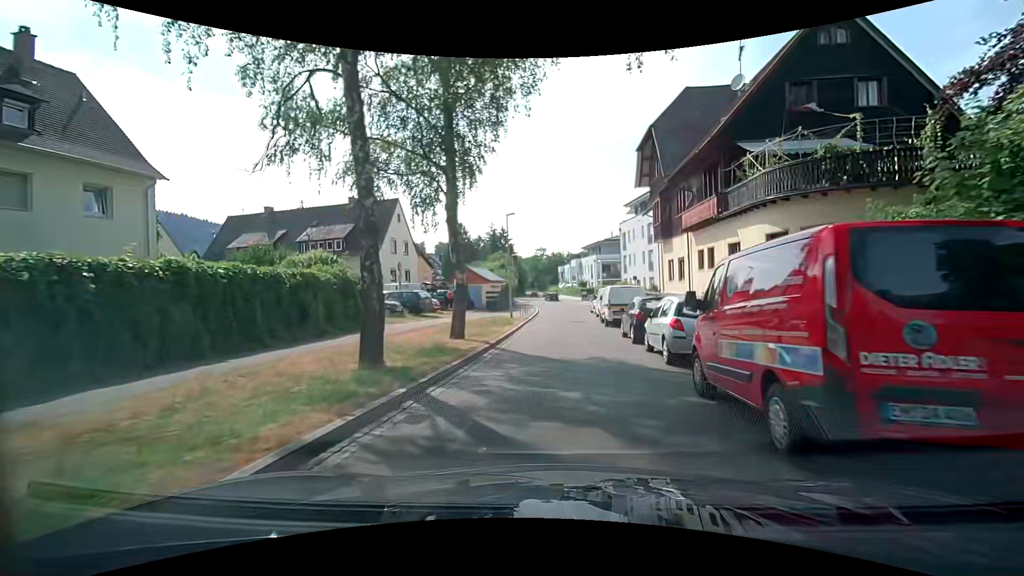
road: tertiary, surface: asphalt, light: Day
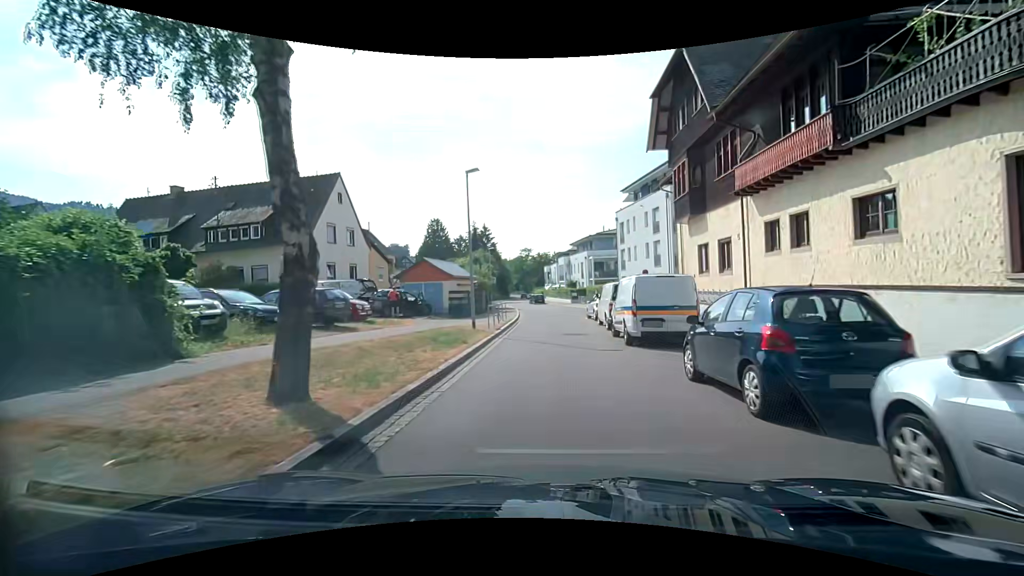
(+0.1, +10.1) m; +1°
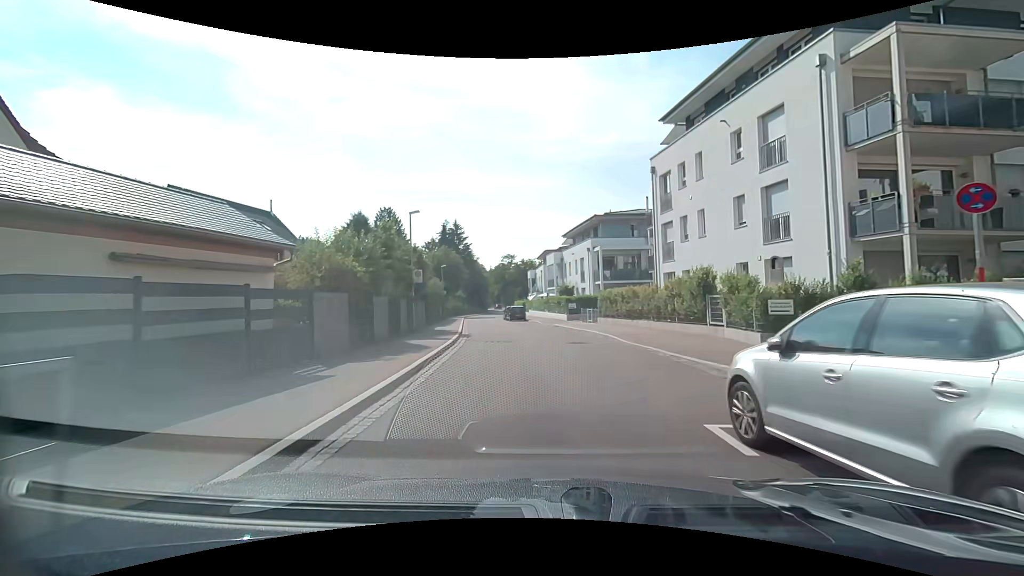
(+0.6, +25.1) m; +3°
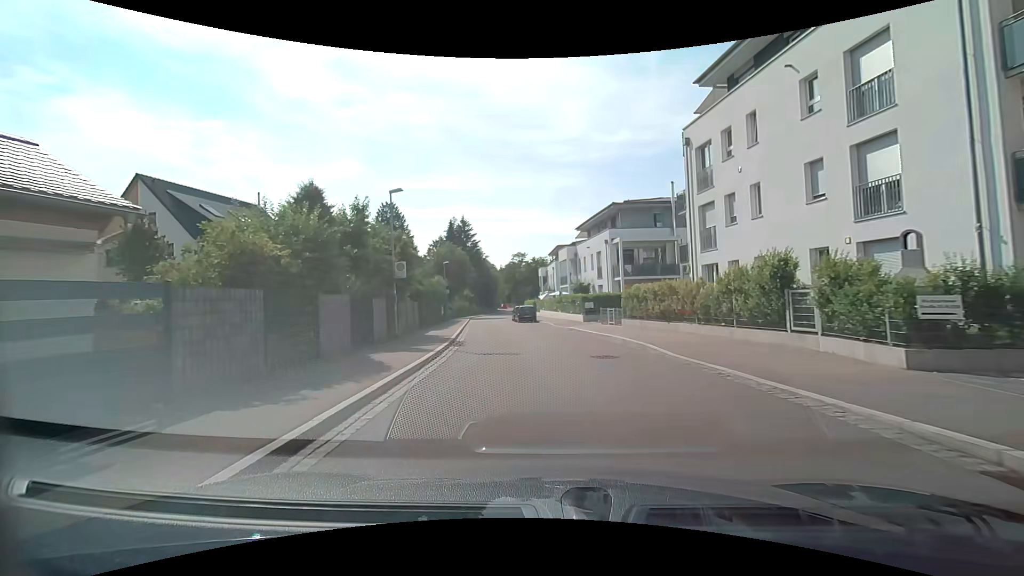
(-0.1, +4.9) m; -1°
(0, +10) (-2, +20) (-3, +30) (-5, +40) (-6, +50) (-8, +59) (-8, +69) (-9, +79) (-8, +89) (-9, +99) m
